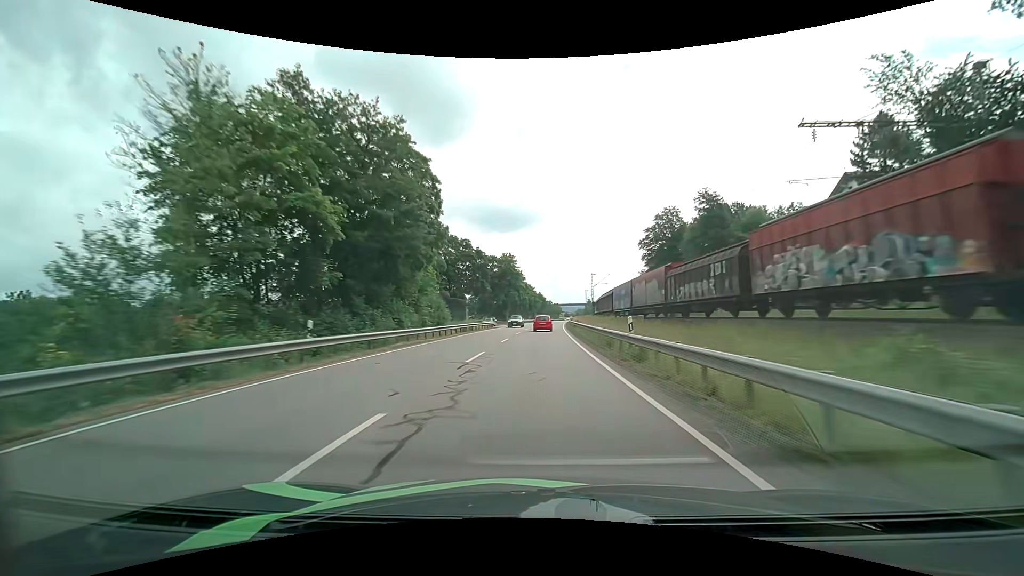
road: primary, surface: asphalt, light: Day
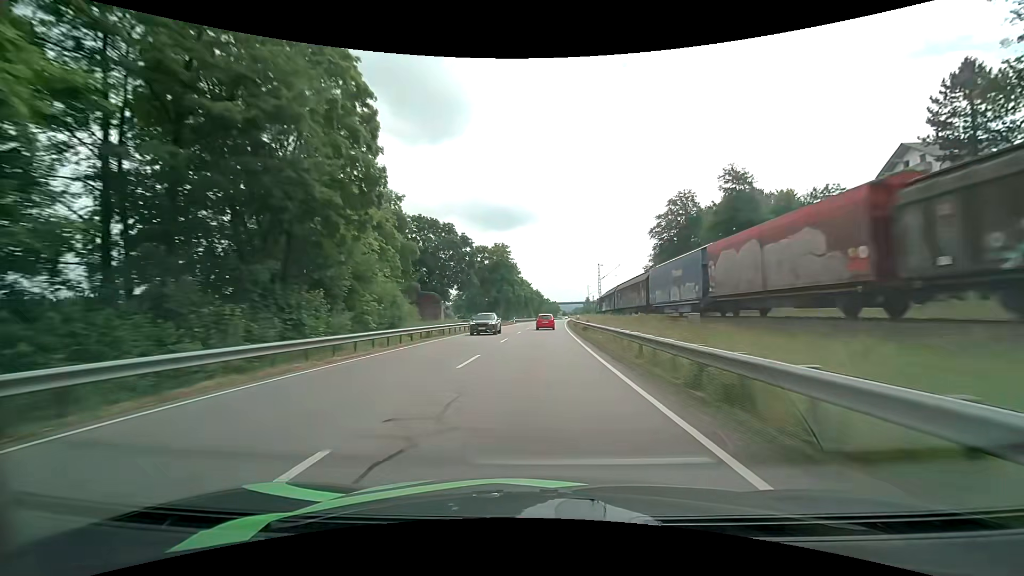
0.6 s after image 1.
(0.0, +13.8) m; 0°
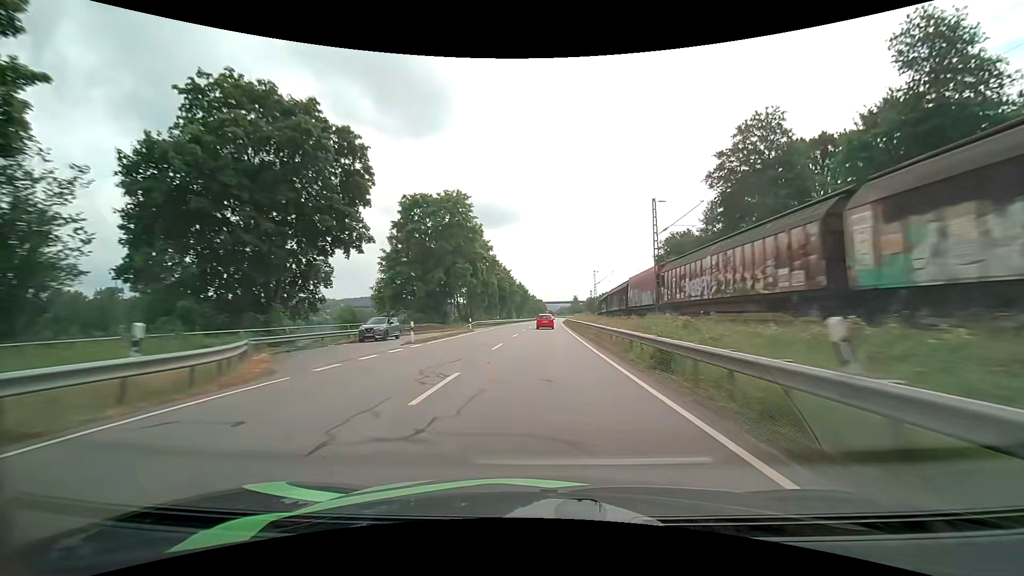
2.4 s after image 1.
(+0.4, +41.2) m; +2°
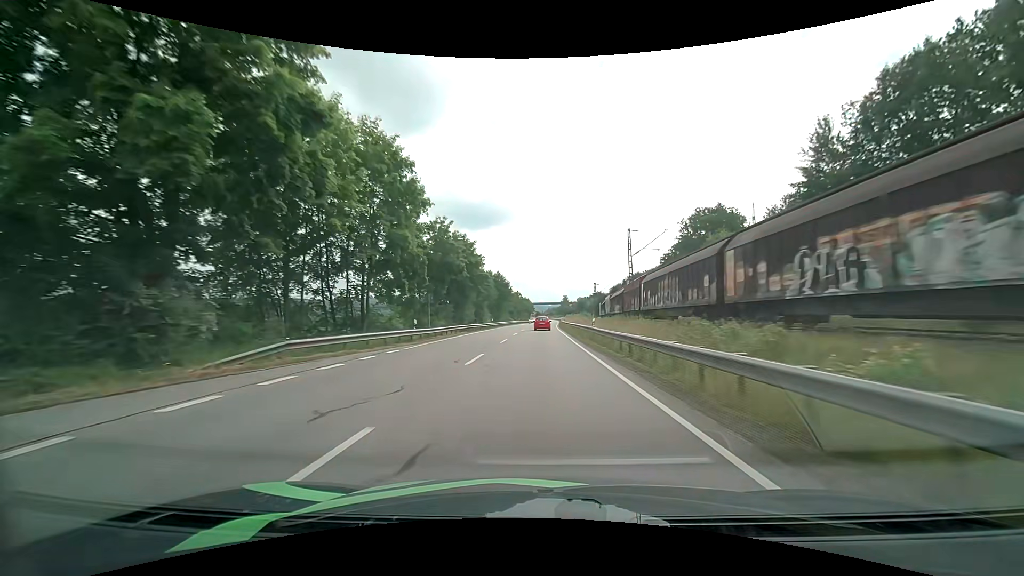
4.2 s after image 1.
(+0.6, +40.9) m; +1°
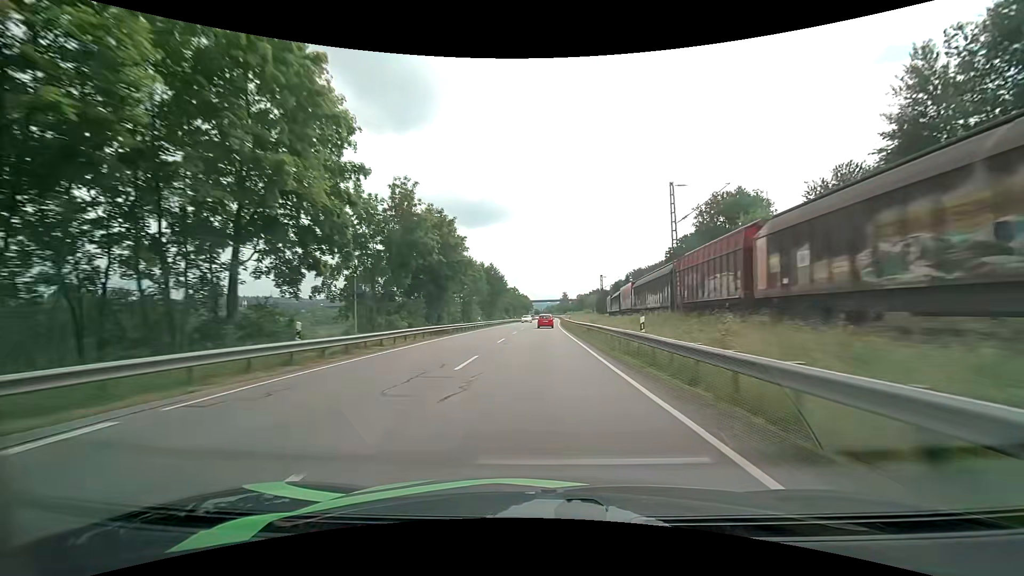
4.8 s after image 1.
(0.0, +13.8) m; 0°
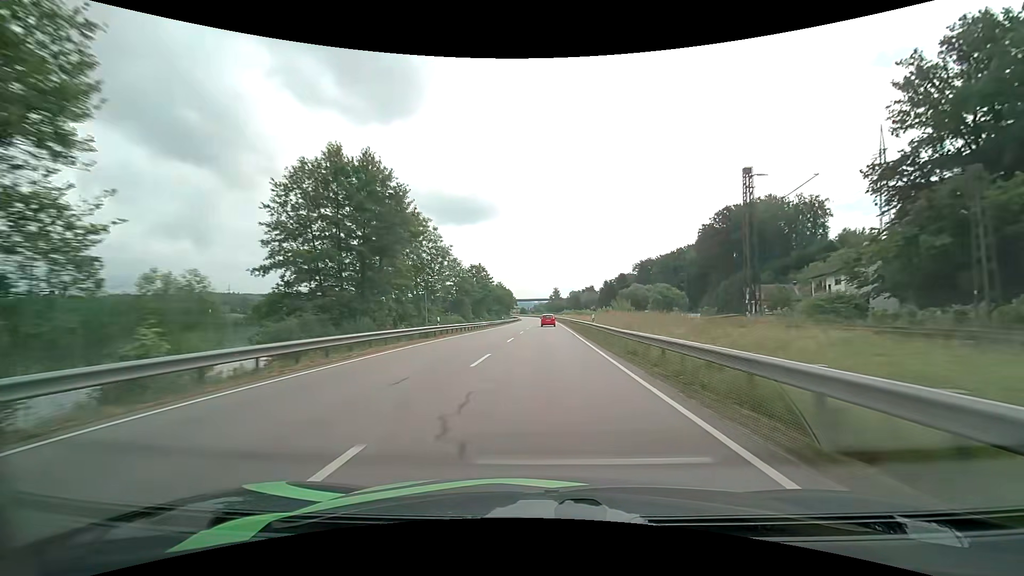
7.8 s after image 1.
(+0.7, +70.6) m; +2°
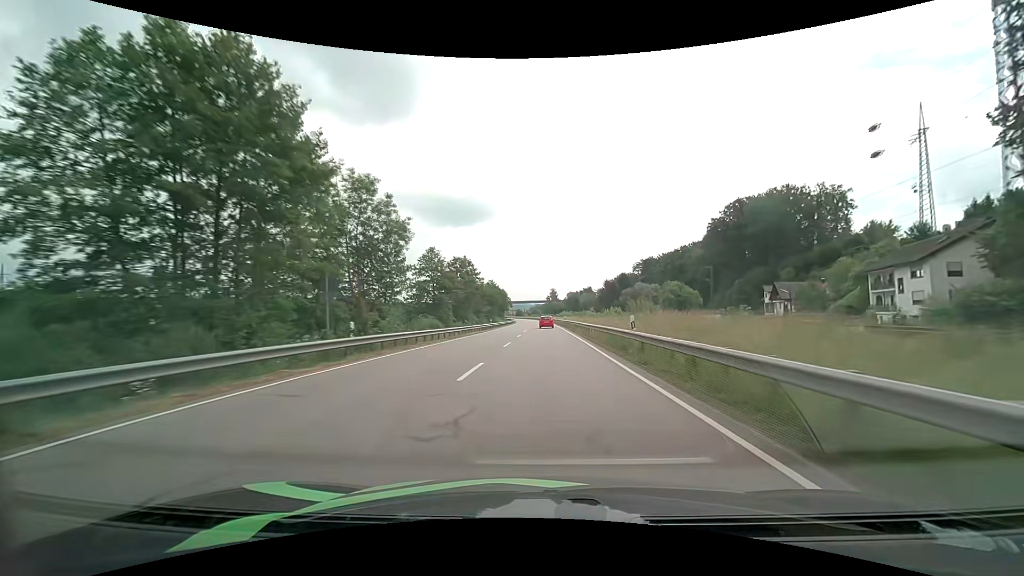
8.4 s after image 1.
(0.0, +14.5) m; 0°
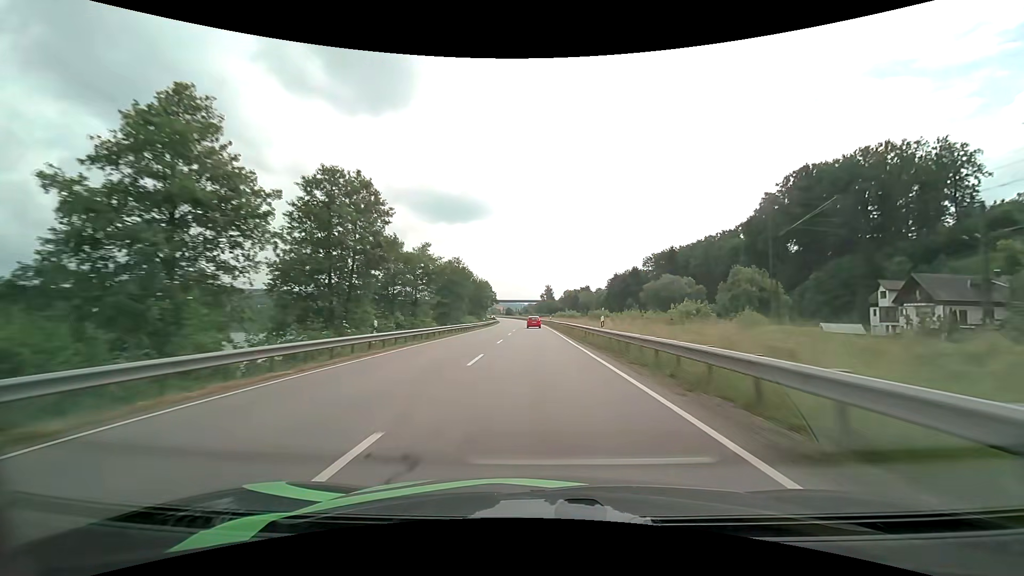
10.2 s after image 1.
(+0.4, +44.5) m; +1°
(0, +10) (0, +20) (0, +30) (0, +40) (0, +50) (-1, +60) (-1, +70) (-1, +80) (-2, +90) (-2, +100) m
